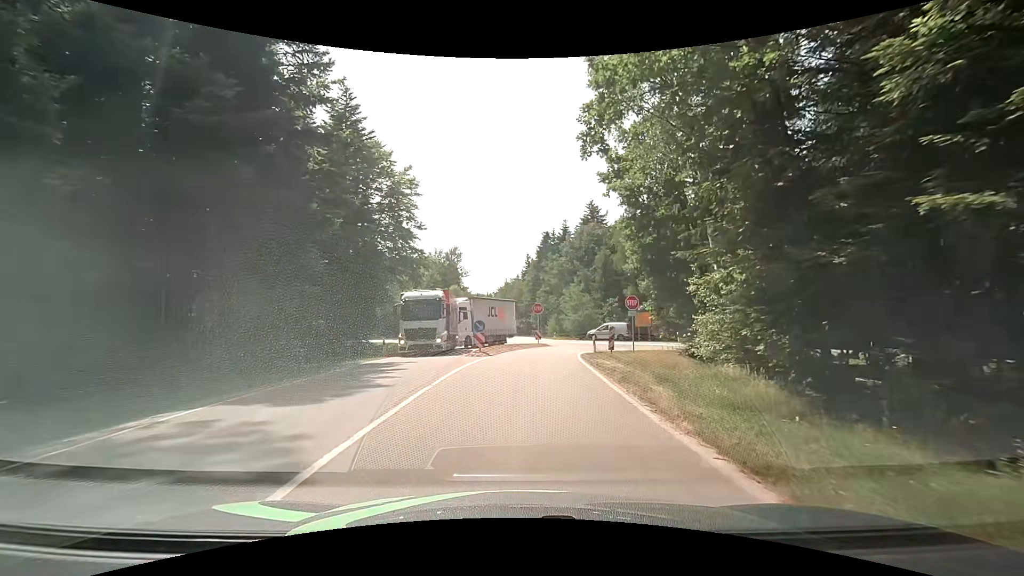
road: tertiary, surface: asphalt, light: Day
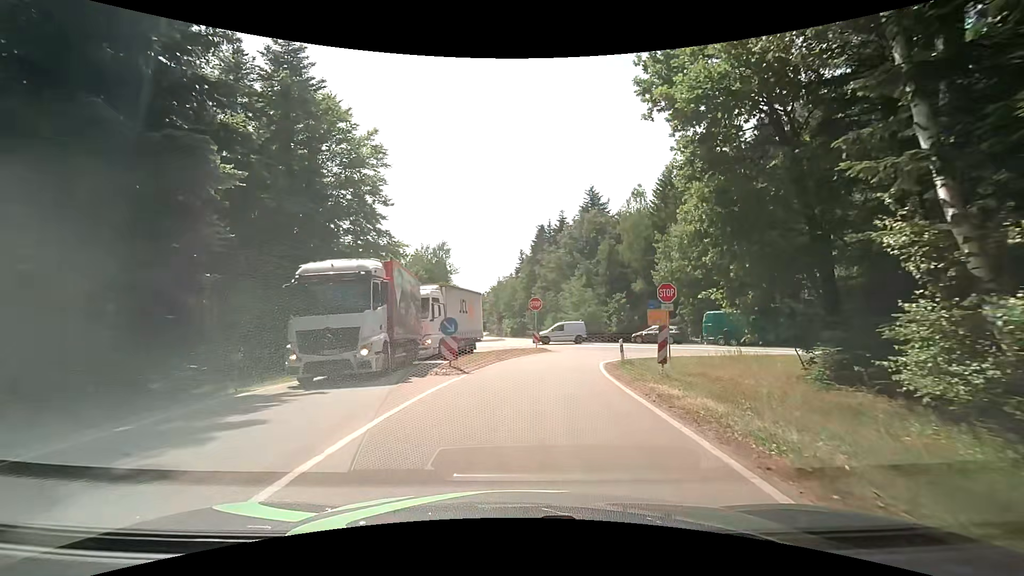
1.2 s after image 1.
(+0.2, +8.6) m; +2°
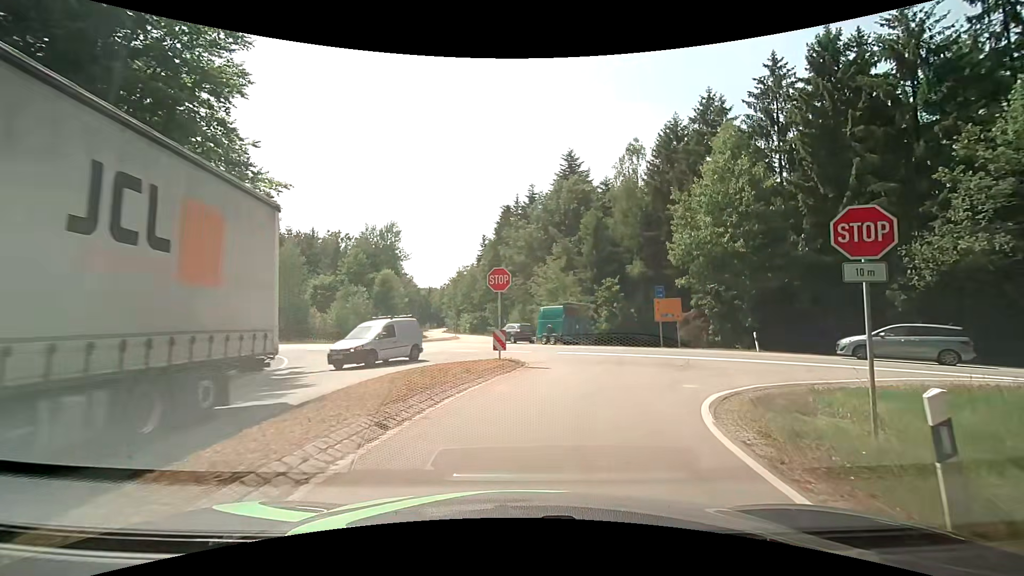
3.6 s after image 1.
(+0.2, +14.8) m; +4°
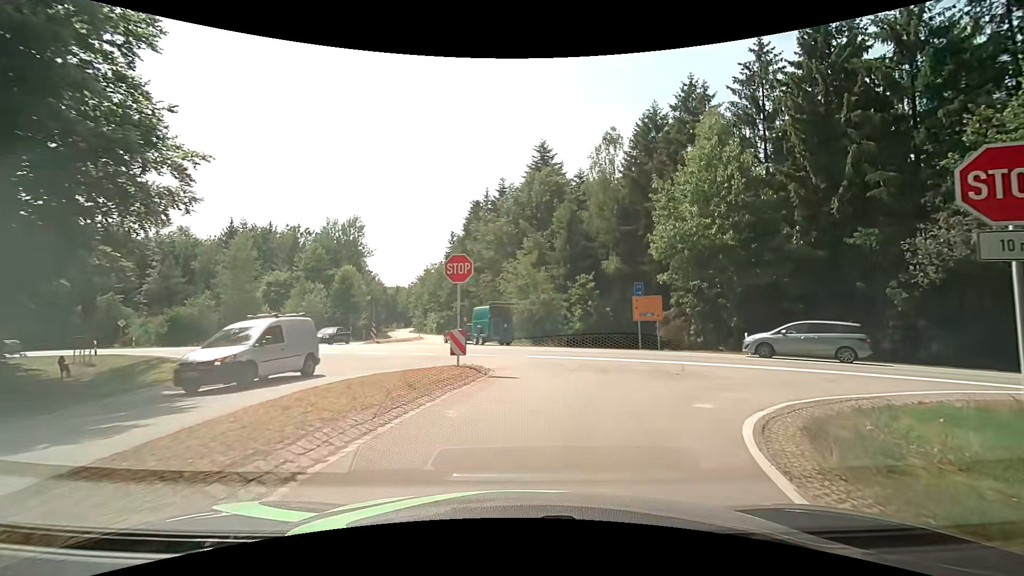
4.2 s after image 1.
(+0.1, +3.3) m; +3°
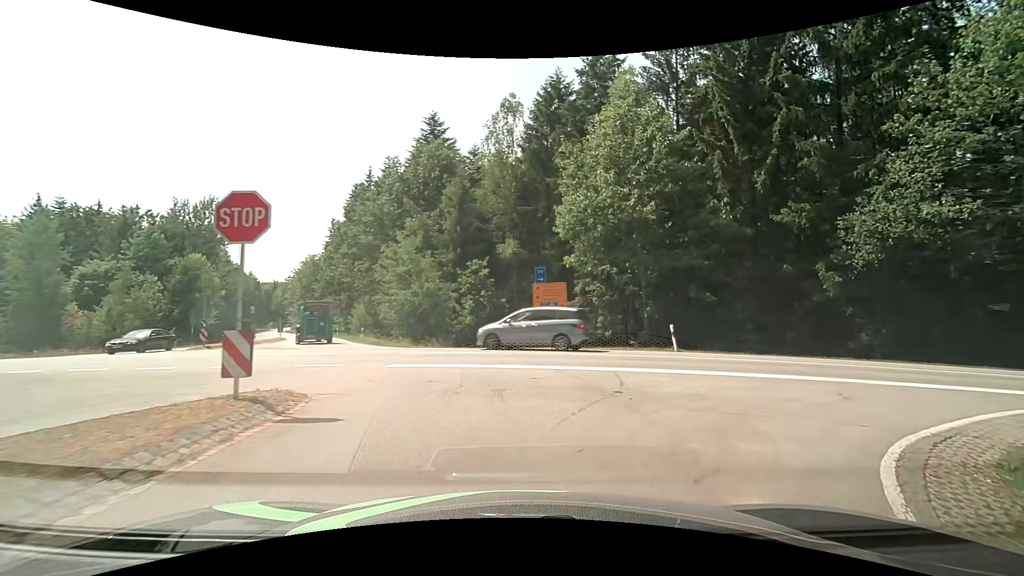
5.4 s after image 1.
(+0.5, +6.2) m; +12°
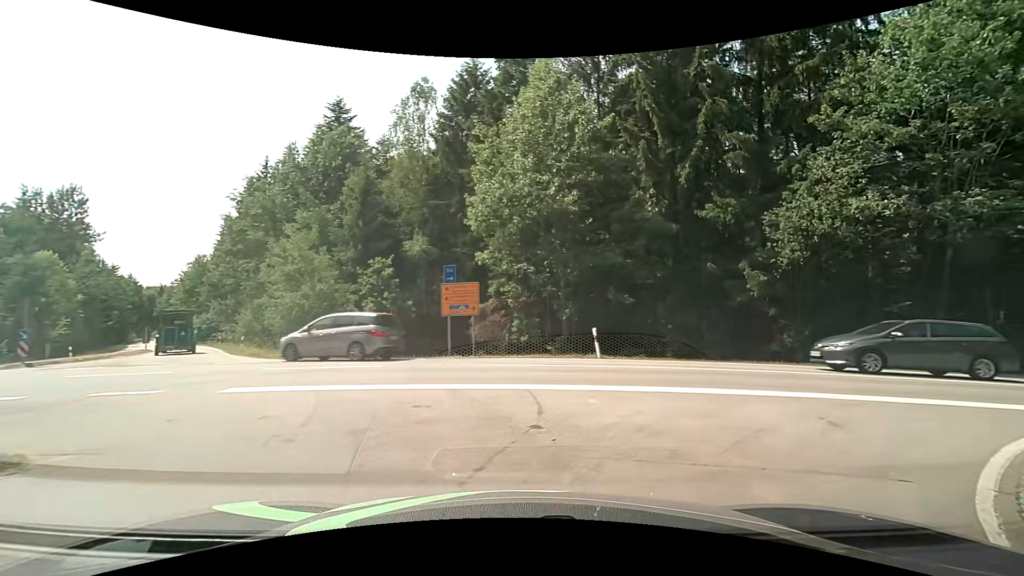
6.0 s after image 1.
(+0.2, +3.0) m; +8°
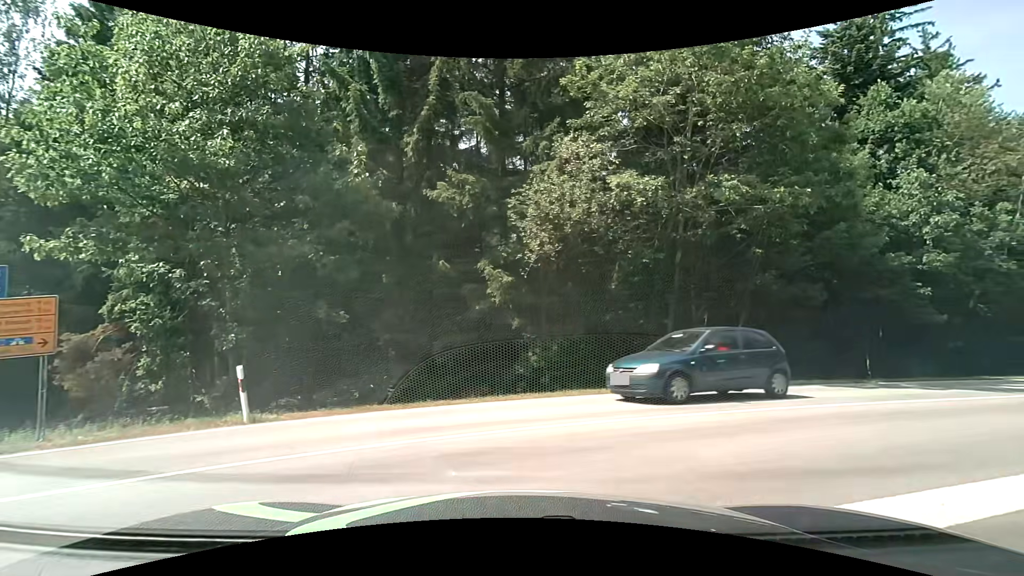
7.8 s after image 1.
(+1.8, +6.5) m; +33°
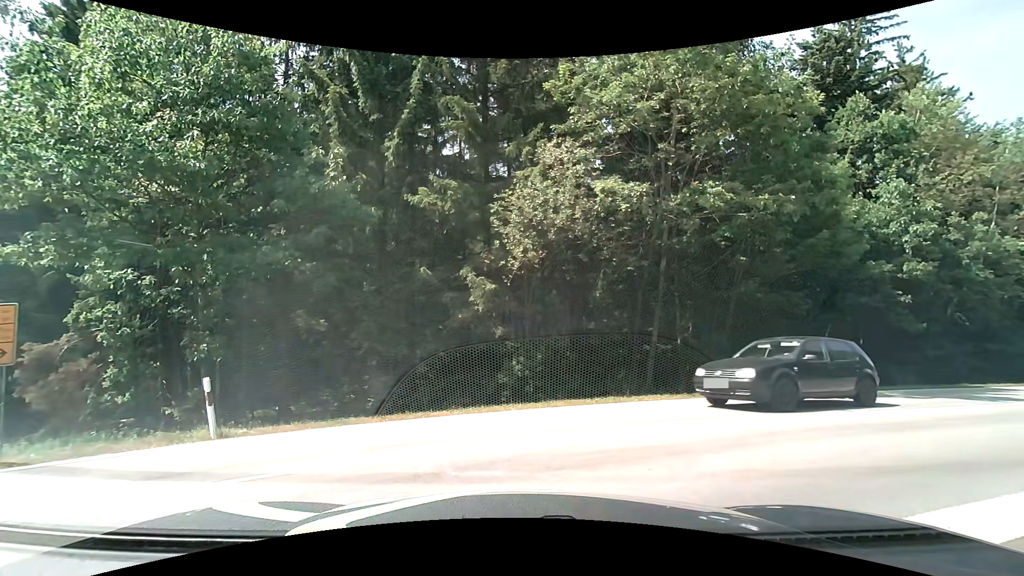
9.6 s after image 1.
(0.0, +0.4) m; 0°
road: secondary
